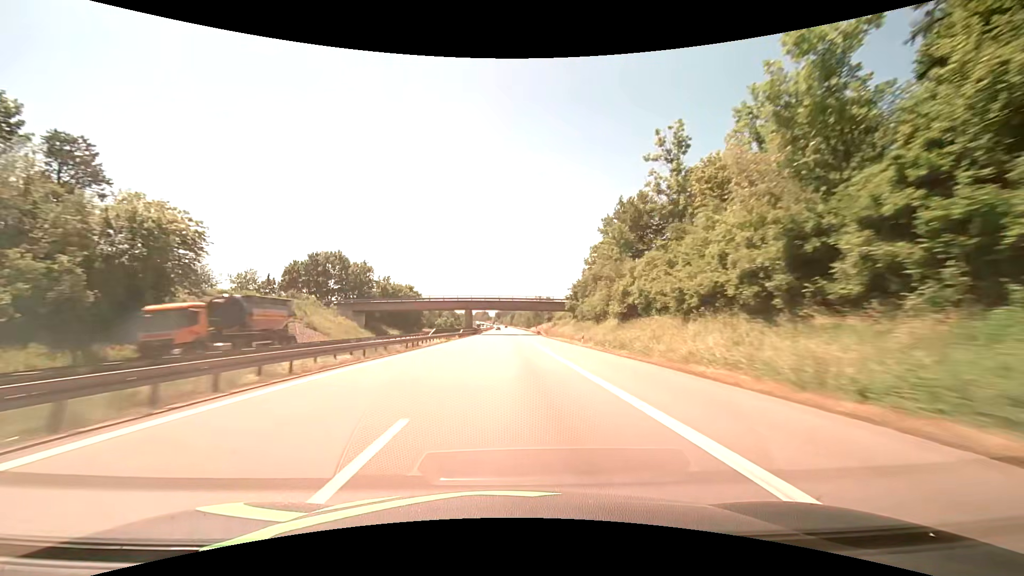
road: motorway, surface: asphalt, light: Day
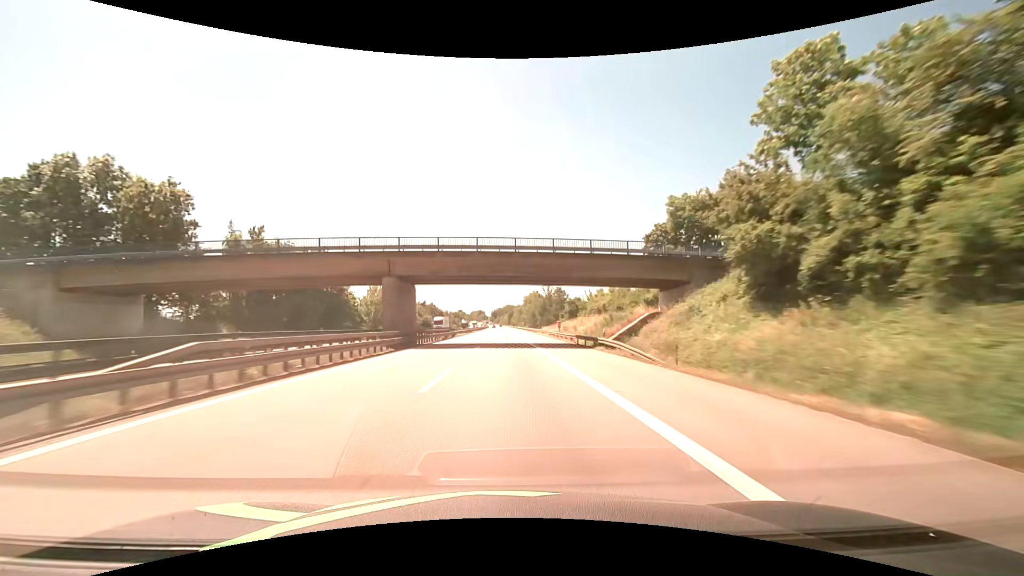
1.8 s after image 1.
(+0.3, +61.9) m; 0°
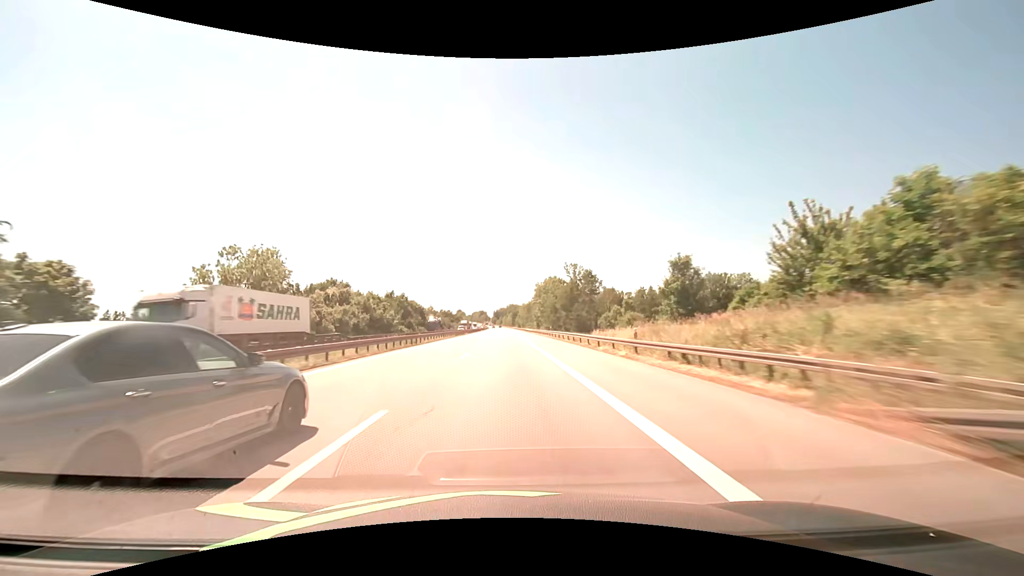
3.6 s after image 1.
(+0.1, +61.9) m; 0°
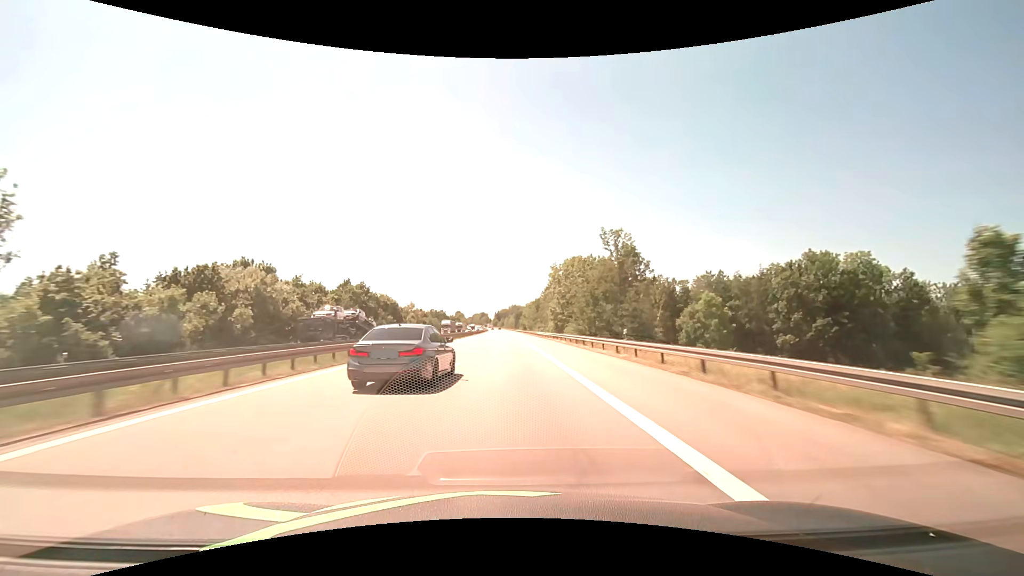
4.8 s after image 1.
(-0.1, +41.2) m; 0°
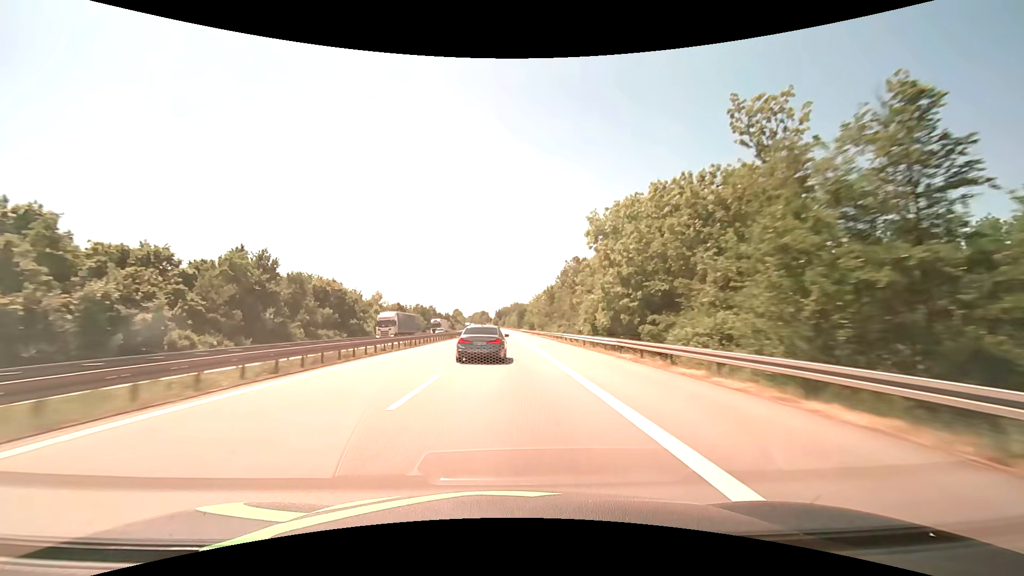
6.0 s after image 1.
(0.0, +41.1) m; 0°
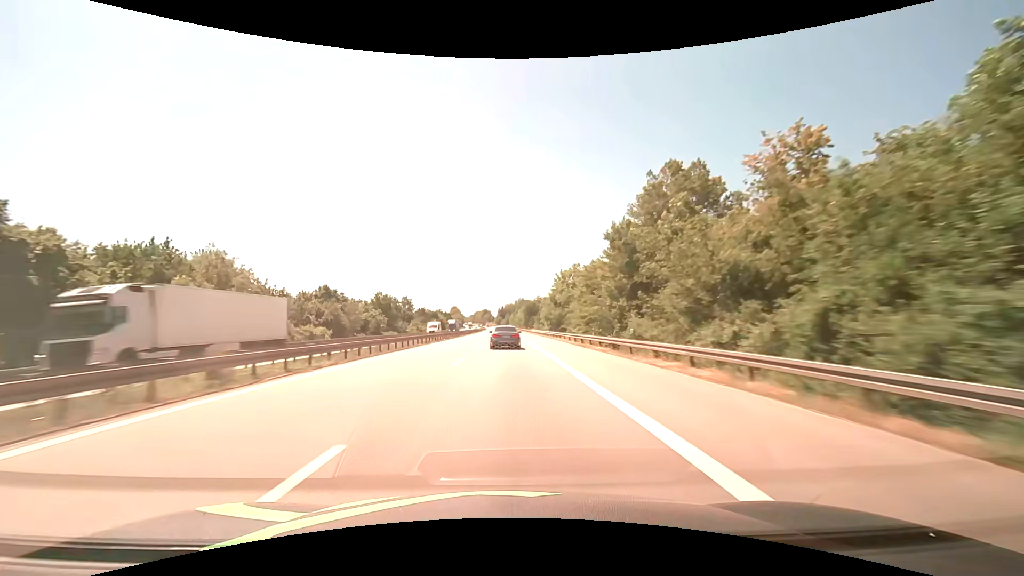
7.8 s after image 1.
(-0.3, +61.8) m; 0°
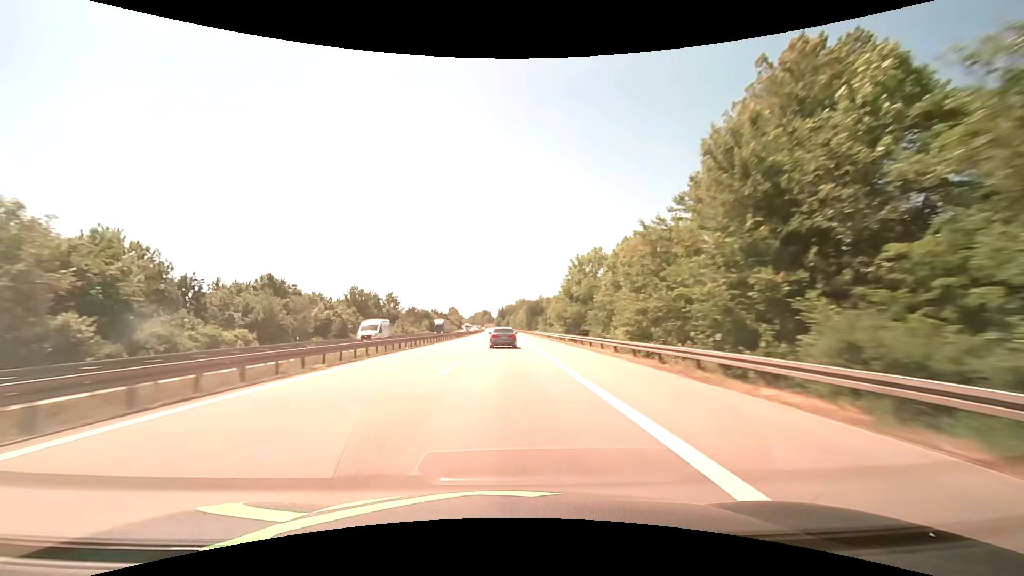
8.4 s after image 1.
(0.0, +20.6) m; 0°
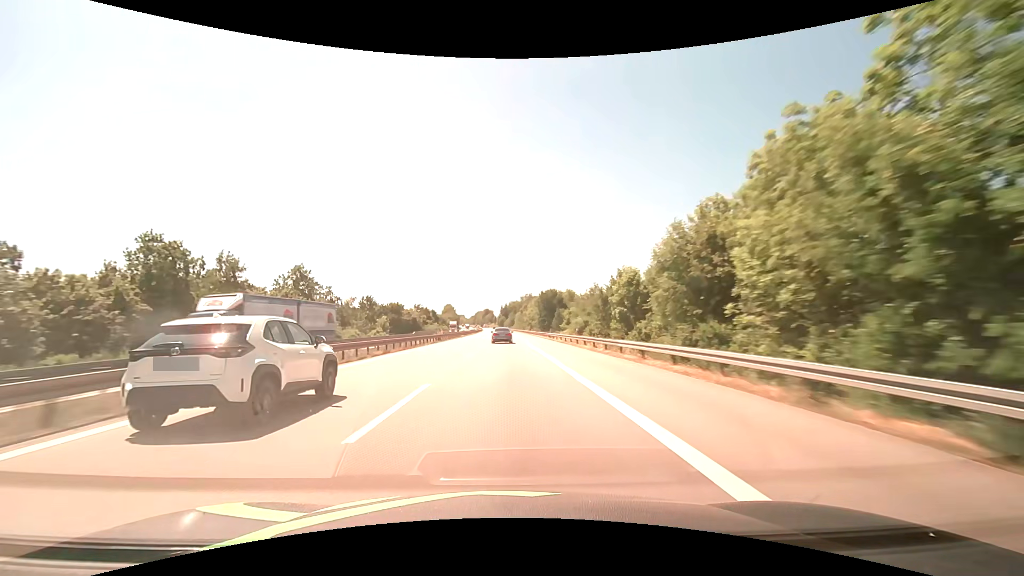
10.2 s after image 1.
(-0.2, +61.9) m; 0°
(0, +10) (0, +20) (0, +30) (0, +40) (0, +50) (0, +60) (0, +70) (0, +80) (0, +90) (0, +100) m
